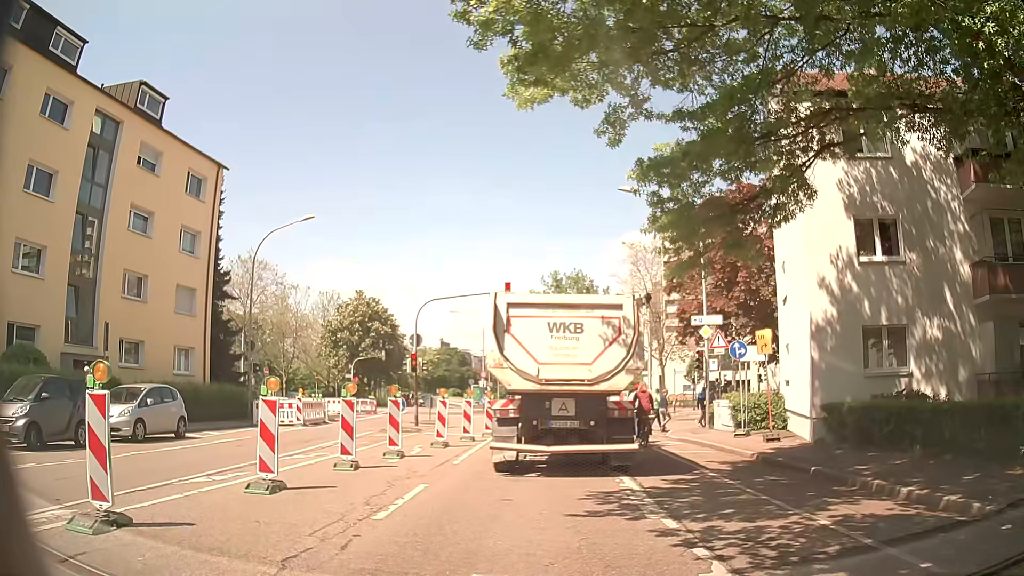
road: residential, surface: asphalt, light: Day
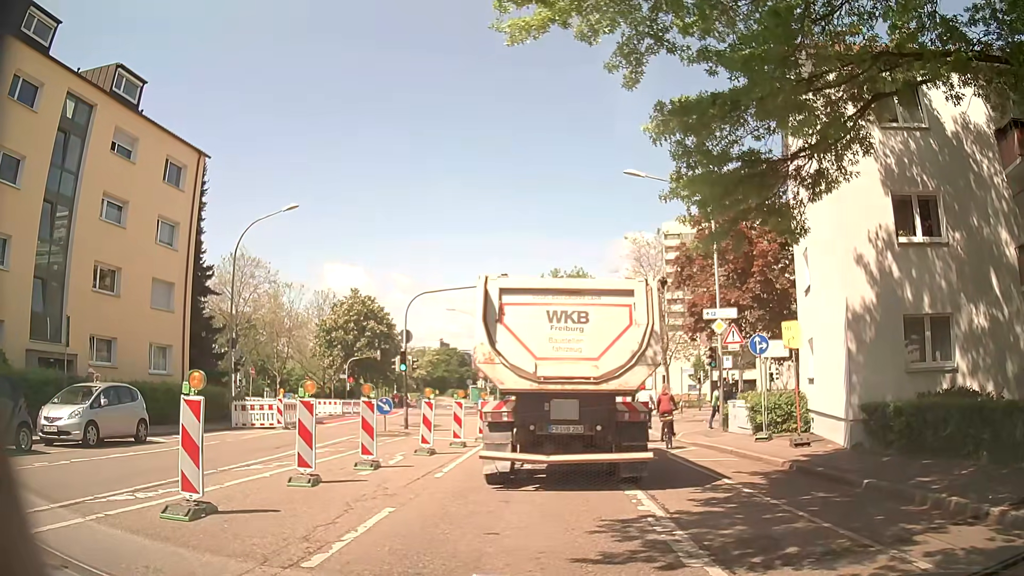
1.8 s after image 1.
(0.0, +2.1) m; 0°
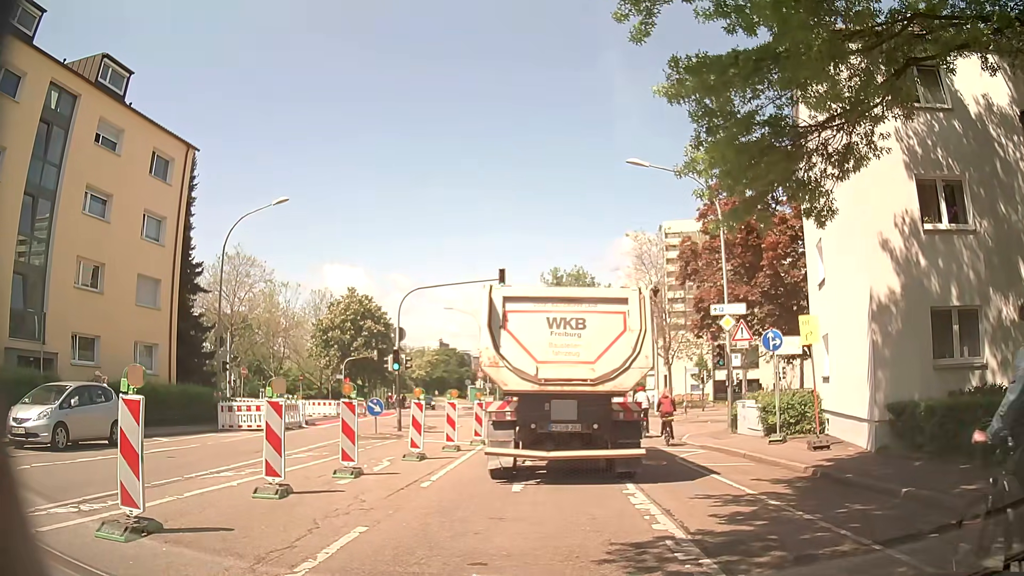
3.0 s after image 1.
(0.0, +1.2) m; 0°
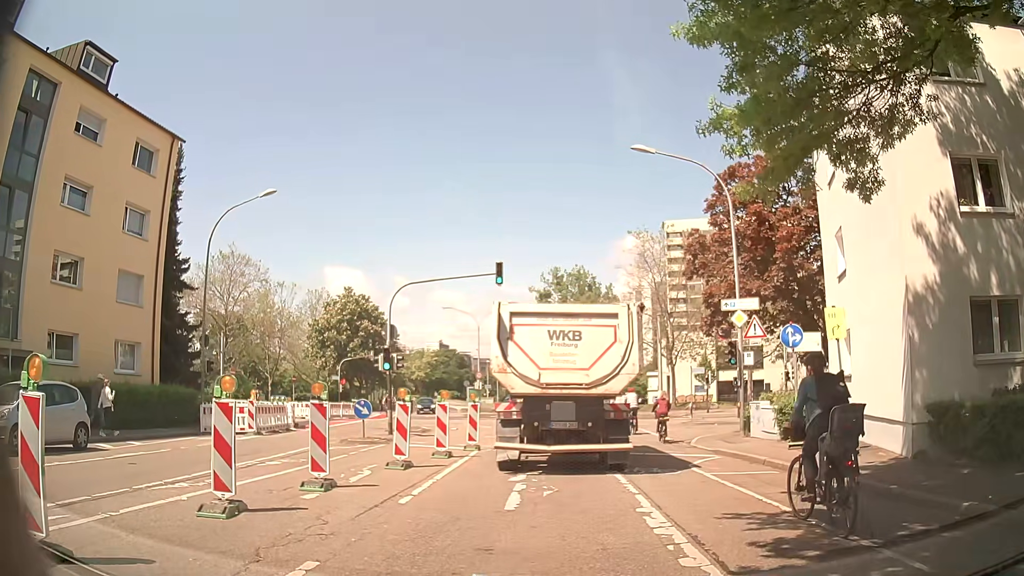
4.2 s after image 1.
(0.0, +1.6) m; 0°
